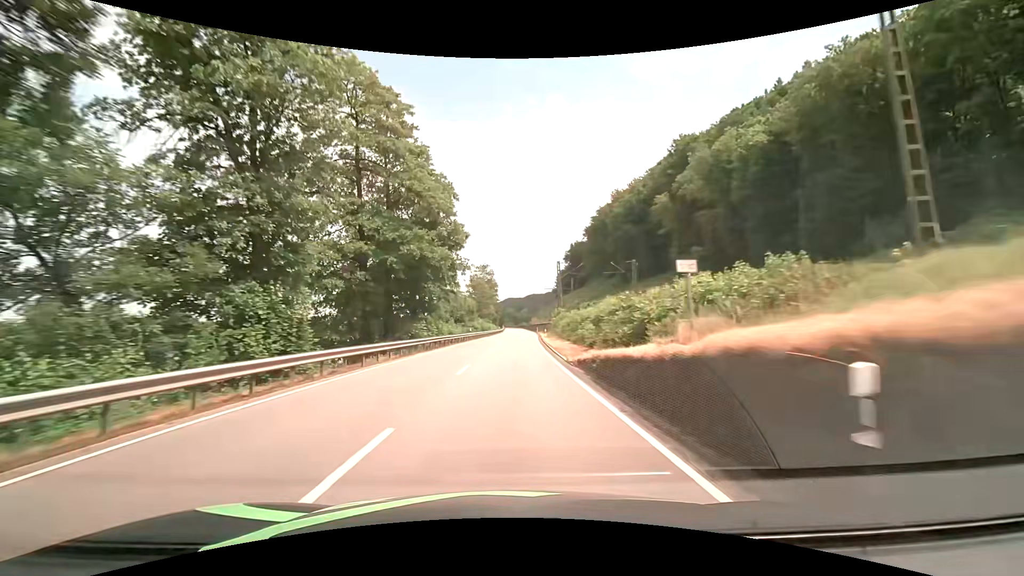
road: primary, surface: asphalt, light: Day
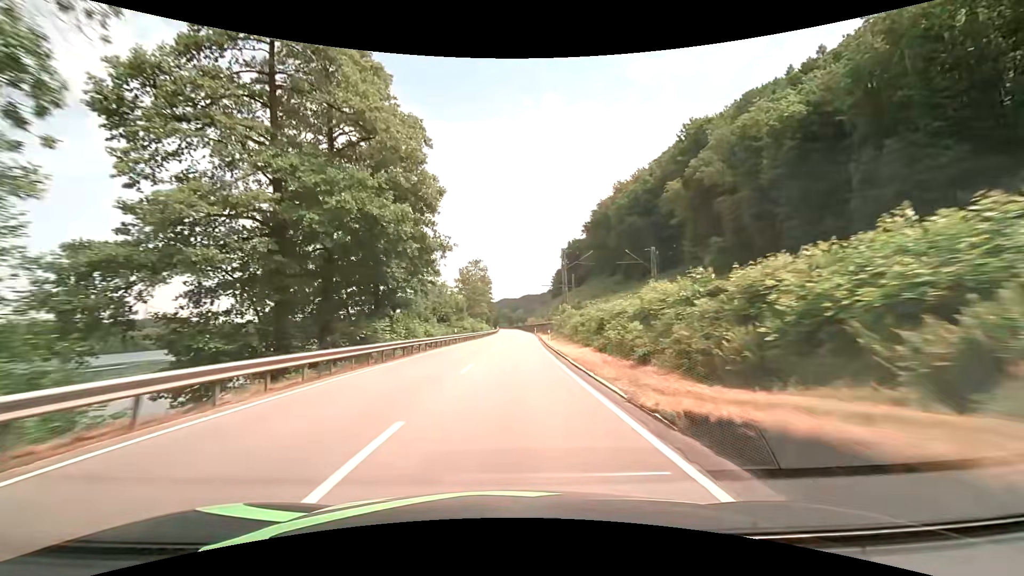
(+0.1, +11.5) m; +1°
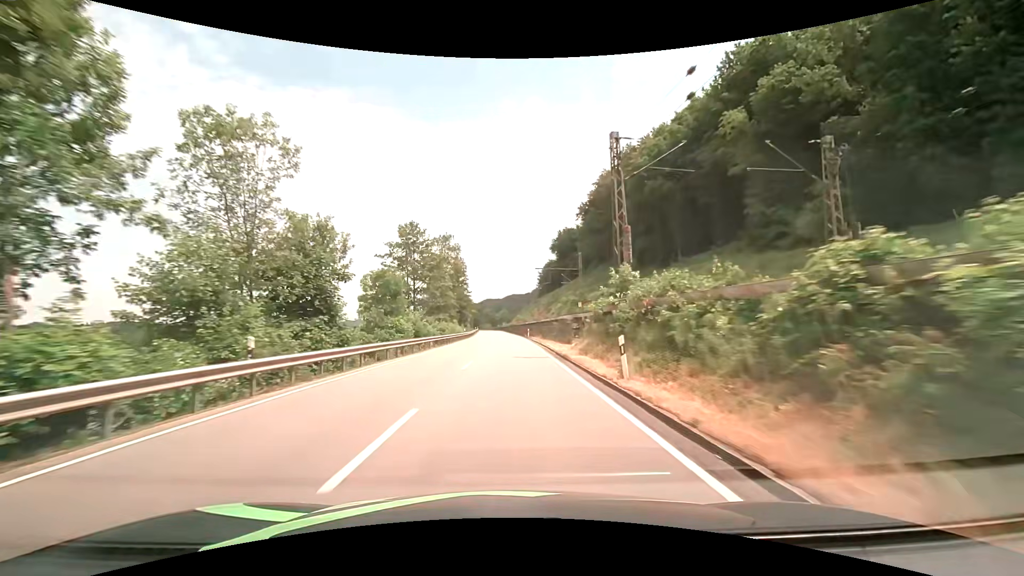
(+0.6, +34.5) m; +2°
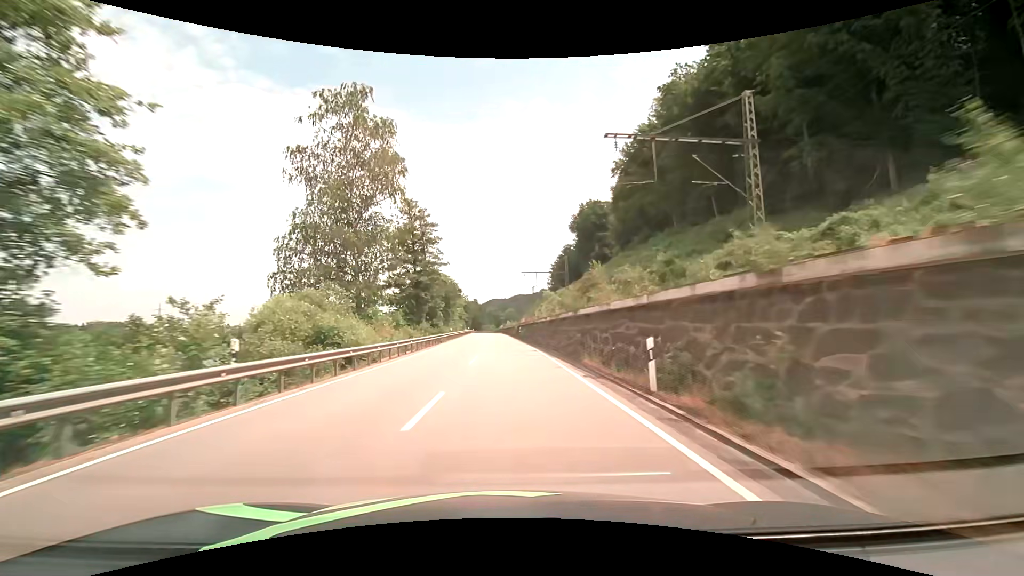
(0.0, +57.2) m; -1°
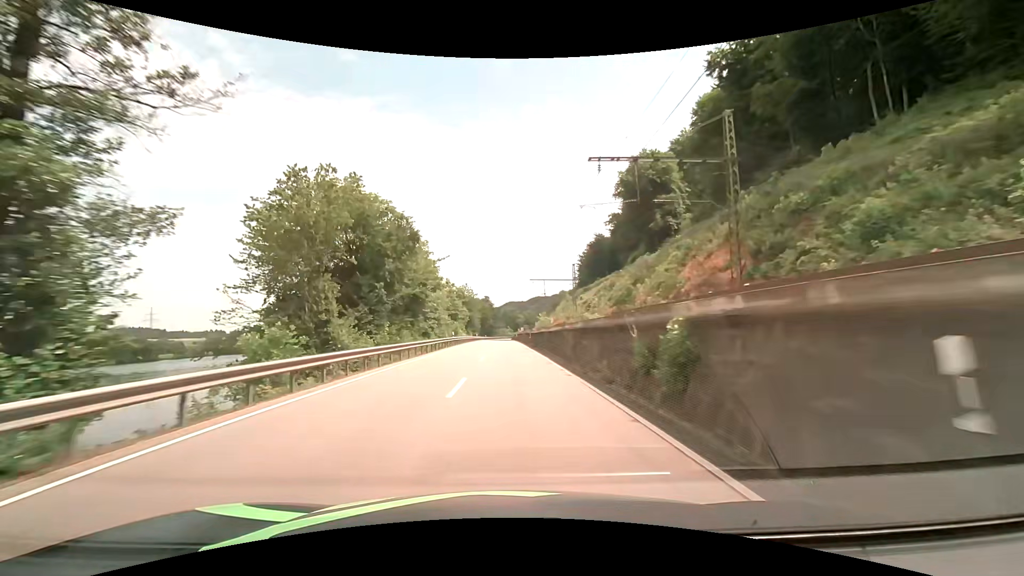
(-1.1, +56.5) m; -2°
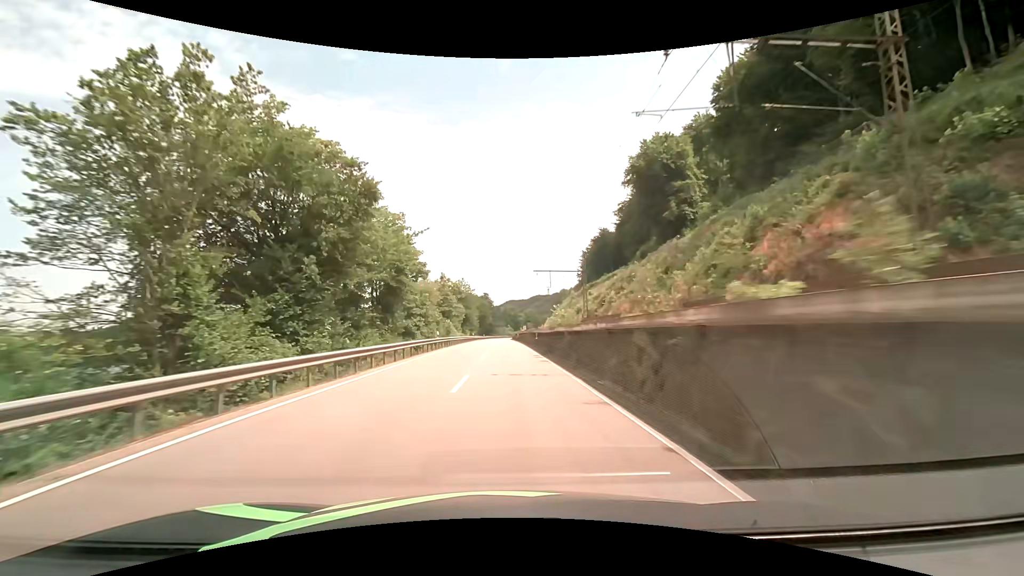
(0.0, +11.2) m; 0°
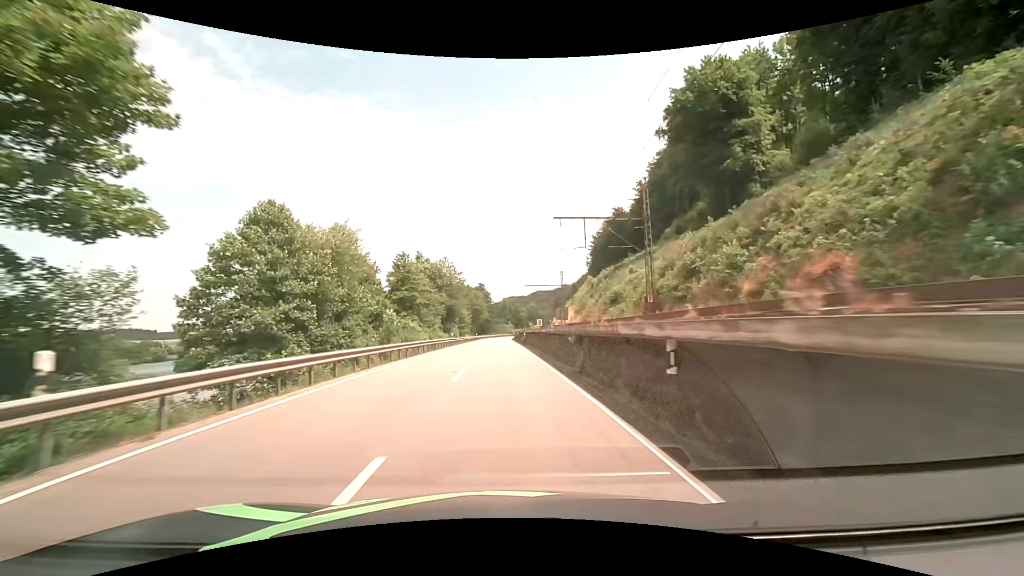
(+0.1, +33.2) m; 0°
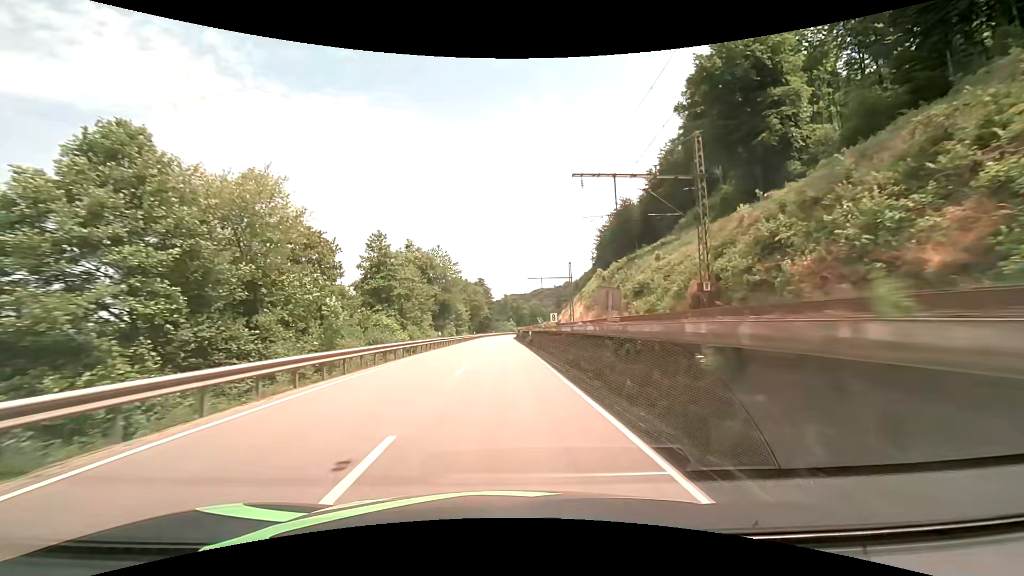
(0.0, +10.8) m; 0°
(0, +10) (0, +20) (0, +30) (0, +40) (0, +50) (0, +60) (0, +70) (0, +80) (0, +90) (0, +100) m
